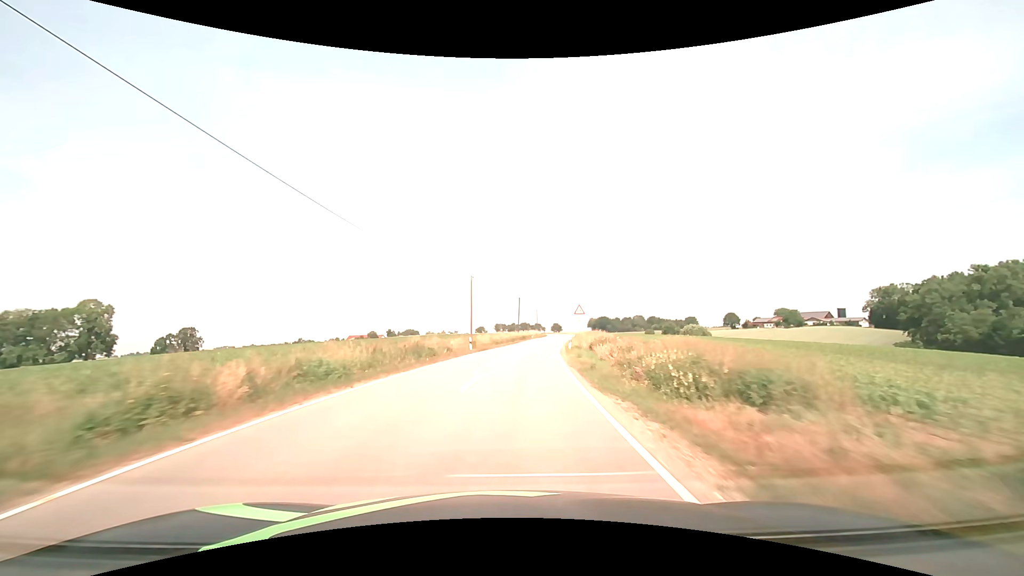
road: tertiary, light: Day
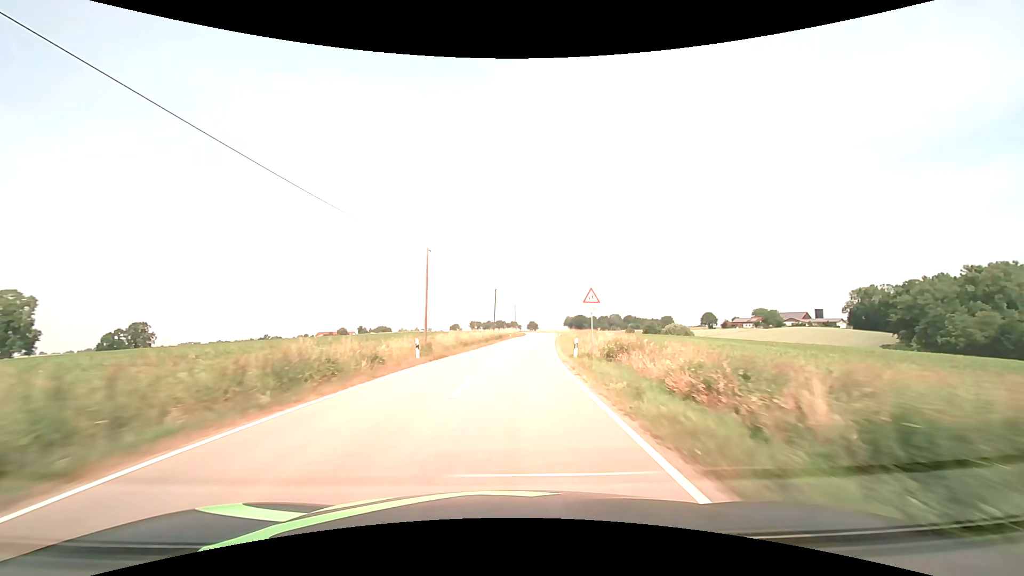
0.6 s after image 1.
(+0.3, +13.5) m; +3°
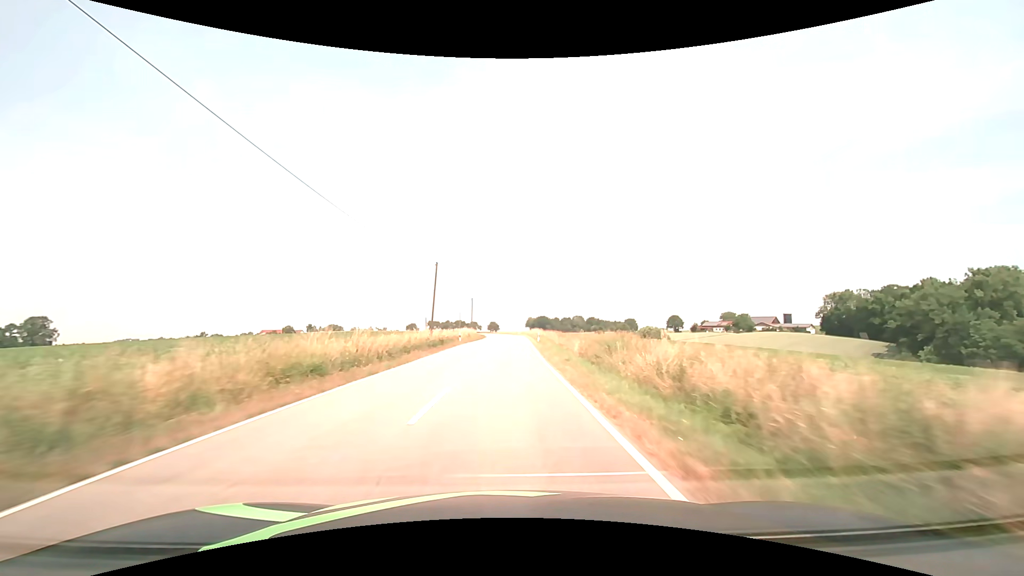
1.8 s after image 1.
(+1.2, +26.8) m; +5°
(0, +10) (0, +20) (+1, +30) (+1, +40) (+1, +50) (+1, +60) (+1, +70) (+1, +80) (+1, +90) (0, +100) m
